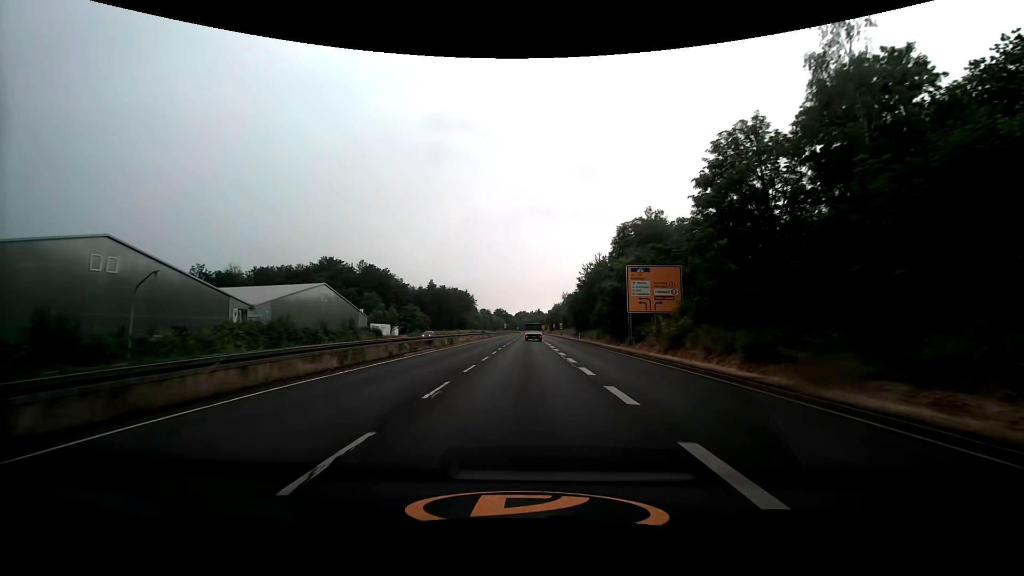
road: trunk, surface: asphalt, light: Day
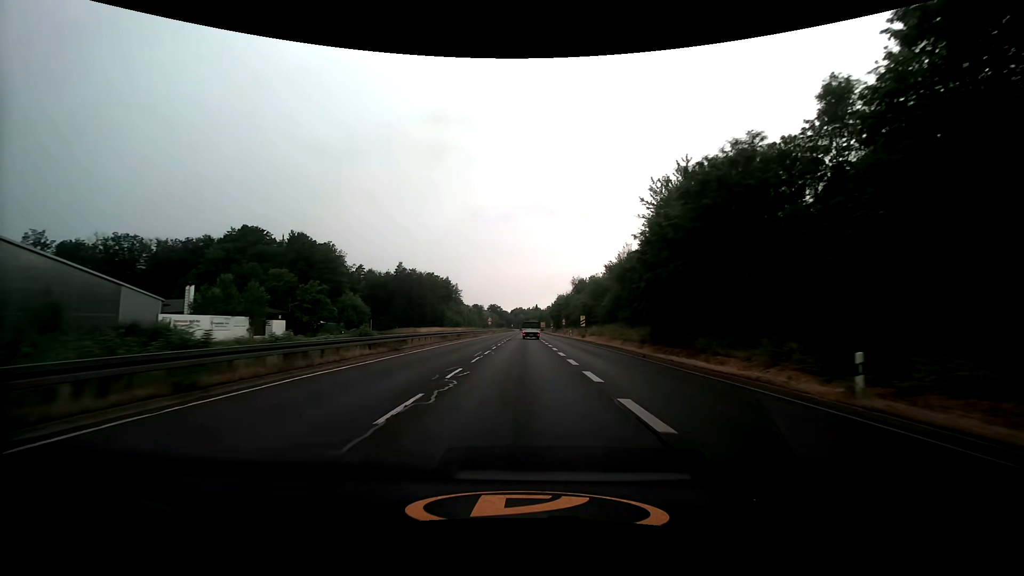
(+0.2, +56.6) m; 0°
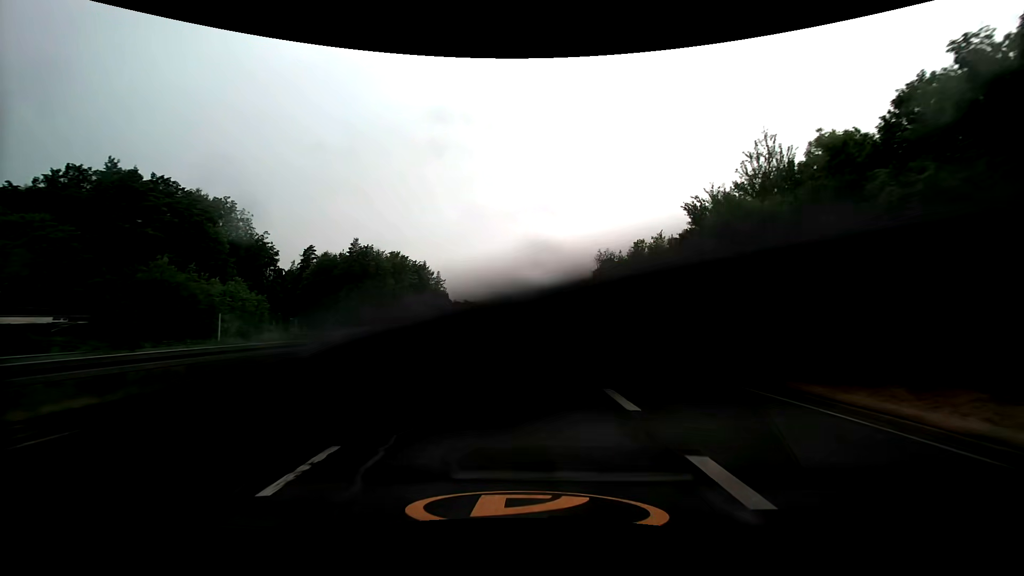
(0.0, +52.0) m; 0°
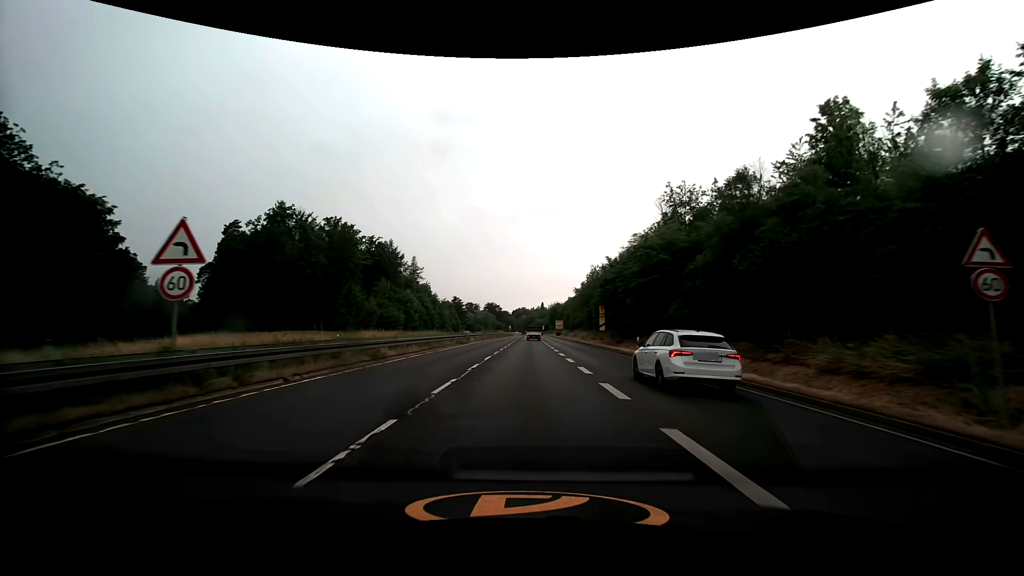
(+0.1, +46.3) m; 0°
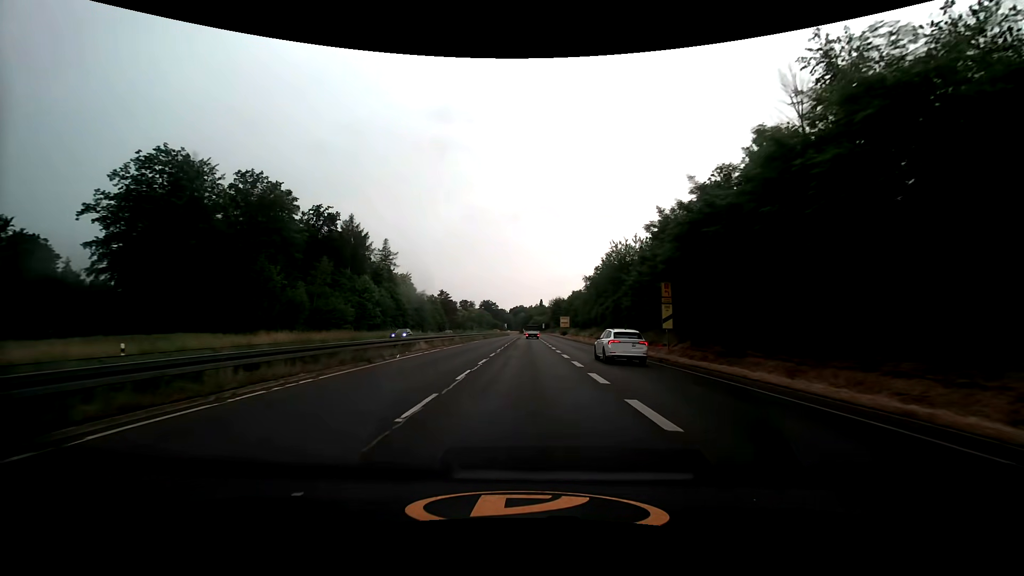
(+0.1, +27.2) m; 0°
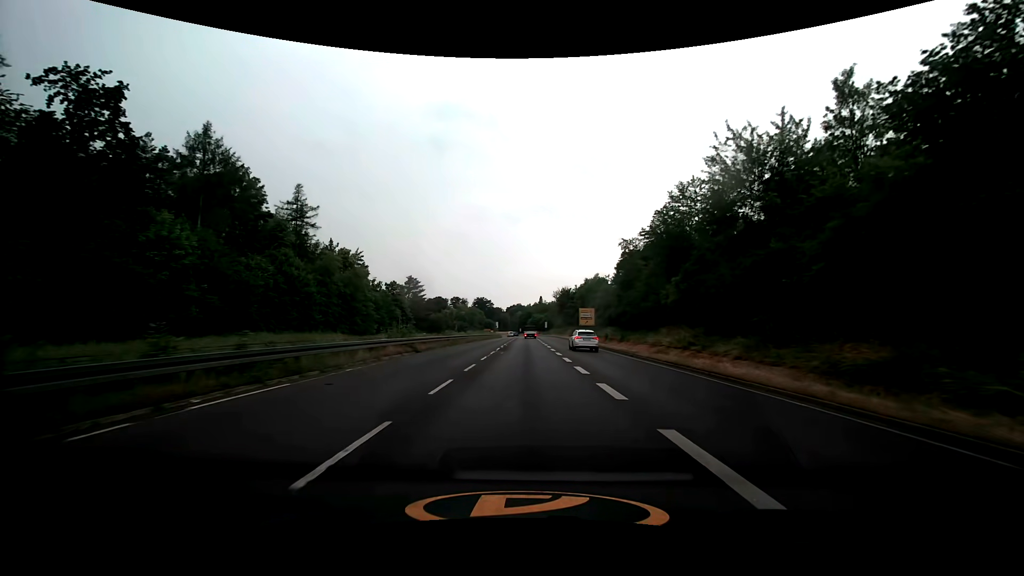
(+0.2, +45.0) m; 0°
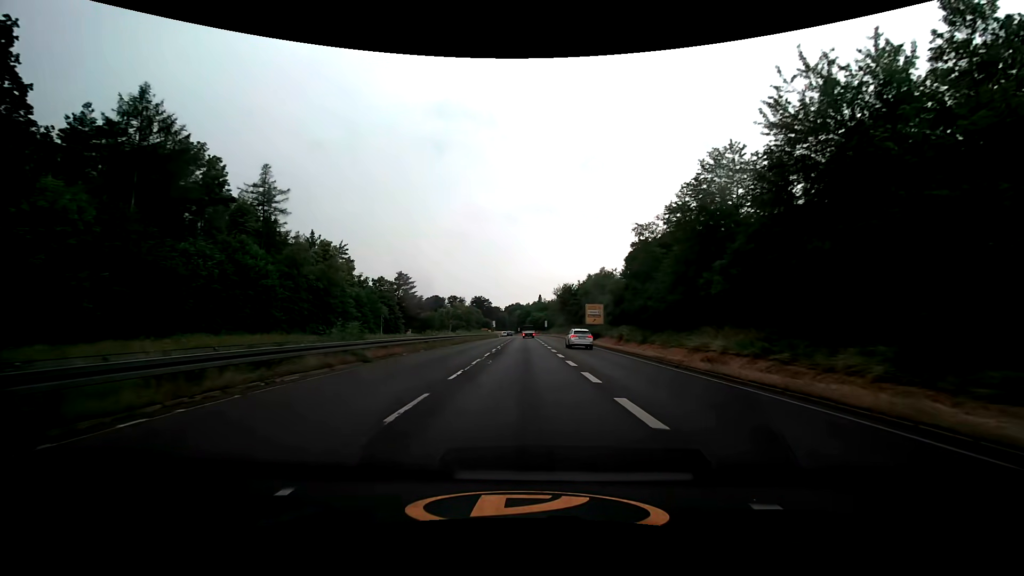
(0.0, +9.0) m; 0°
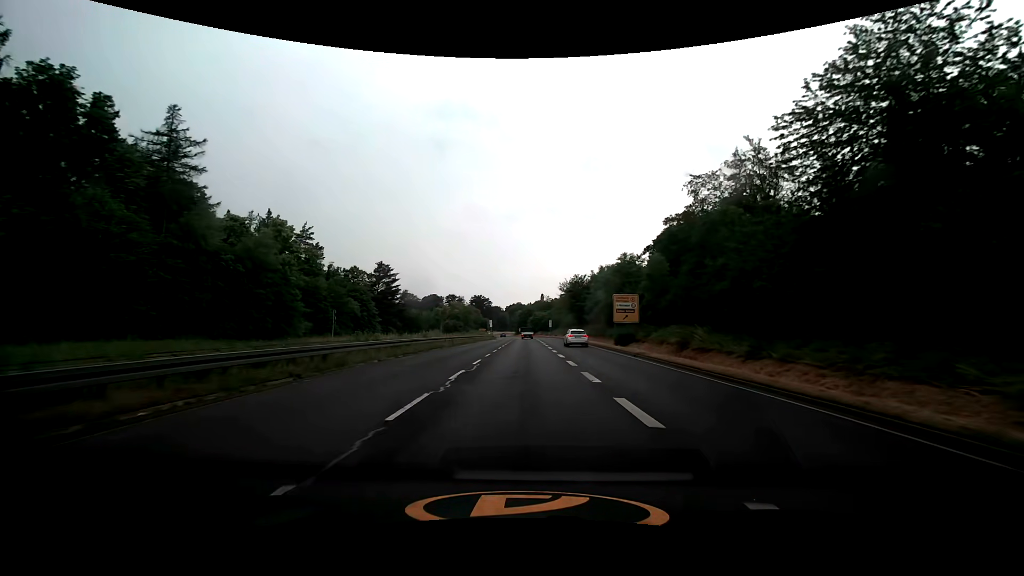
(-0.1, +17.9) m; 0°
(0, +10) (0, +20) (0, +30) (0, +40) (0, +50) (0, +60) (0, +70) (0, +80) (0, +90) (0, +100) m
